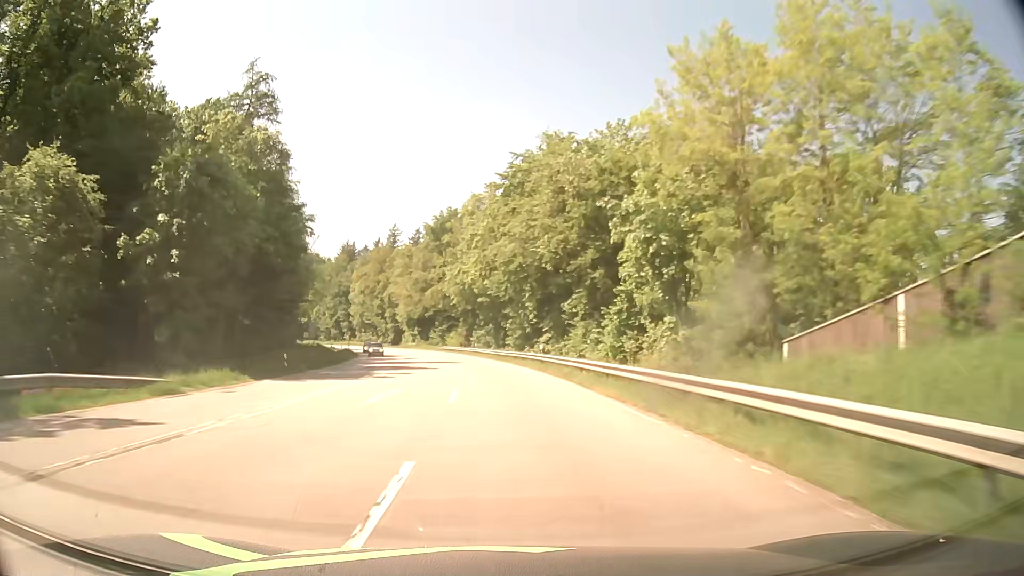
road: secondary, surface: asphalt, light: Day
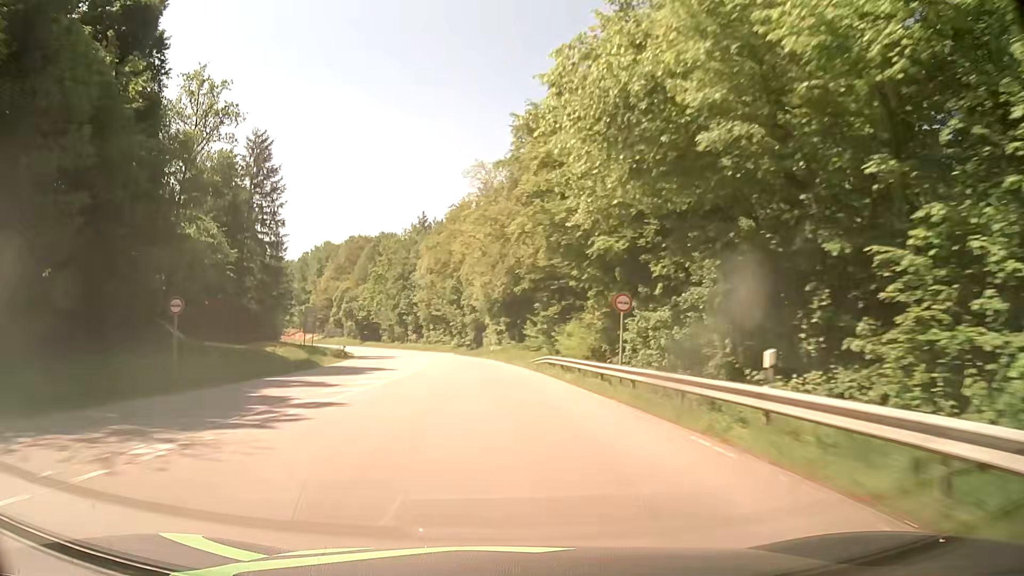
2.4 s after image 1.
(-5.1, +62.8) m; -10°
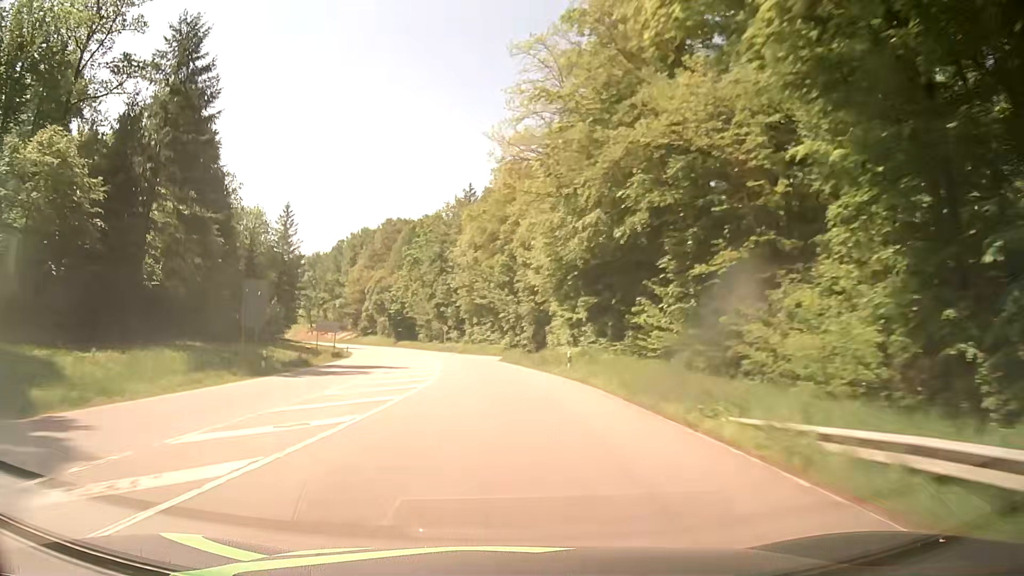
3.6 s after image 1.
(-1.1, +31.6) m; -5°
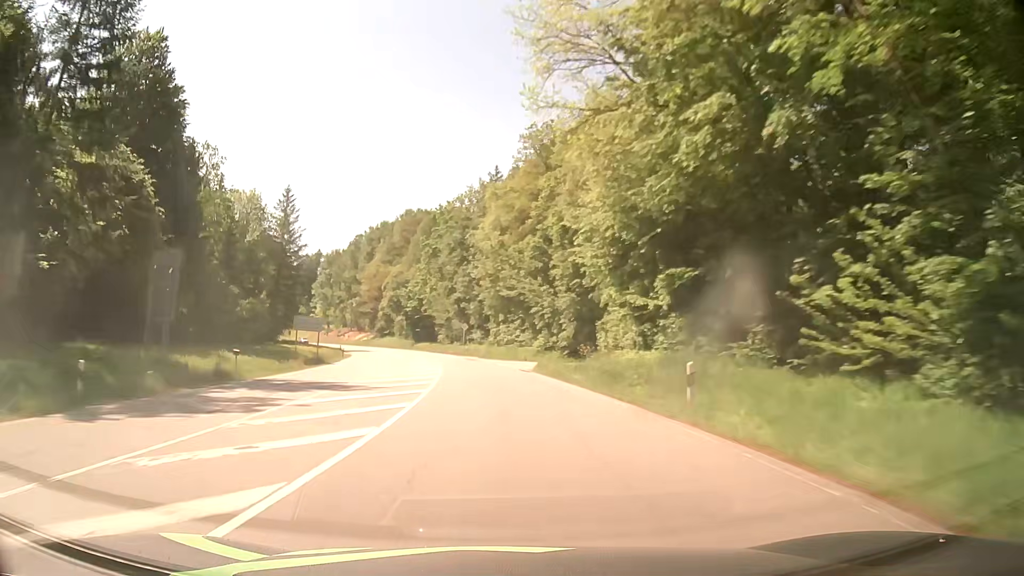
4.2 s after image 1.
(-0.1, +15.8) m; -2°
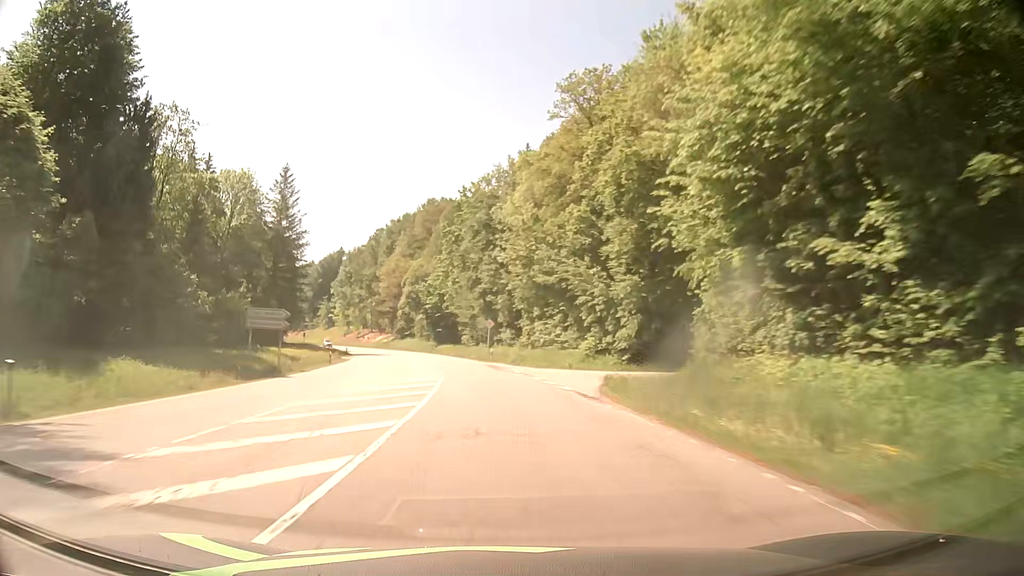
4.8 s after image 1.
(-0.3, +15.8) m; -2°
